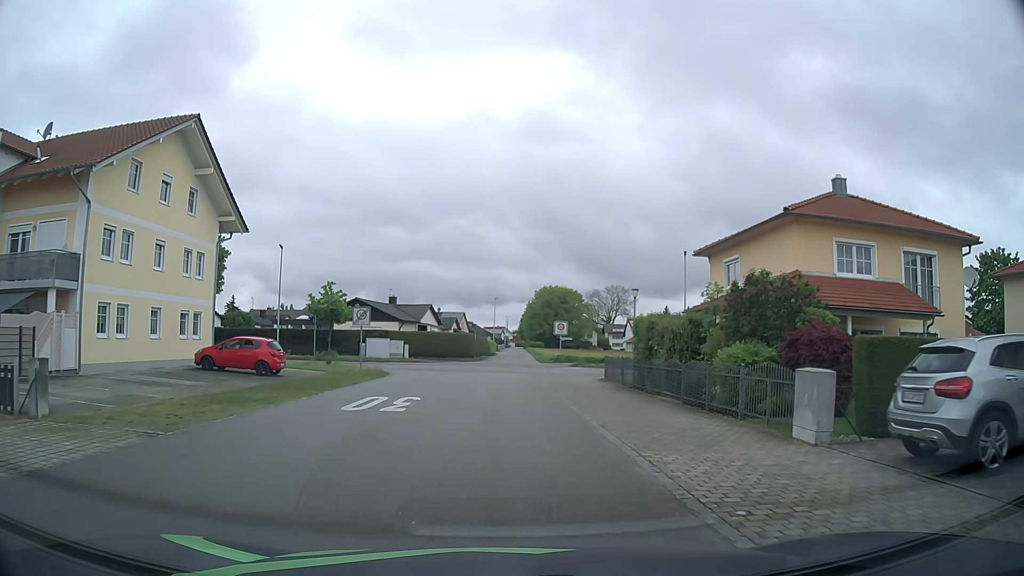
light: Day
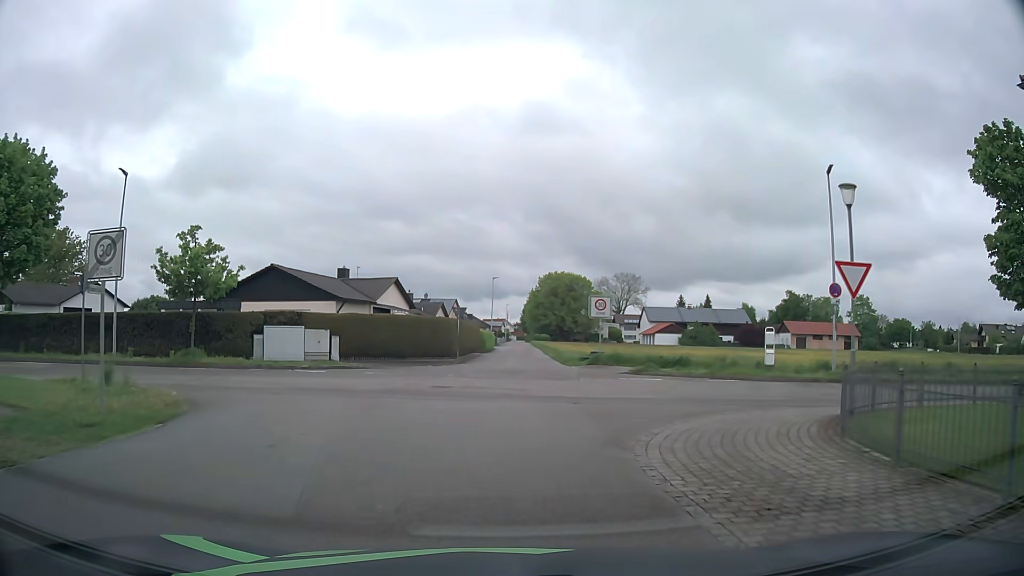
(-0.2, +22.7) m; 0°
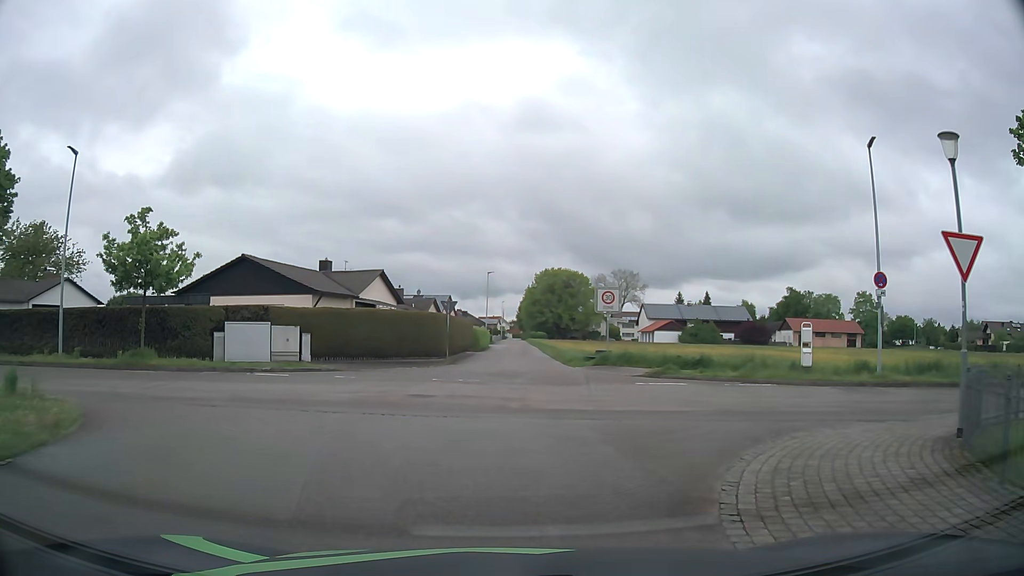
(0.0, +3.8) m; +1°
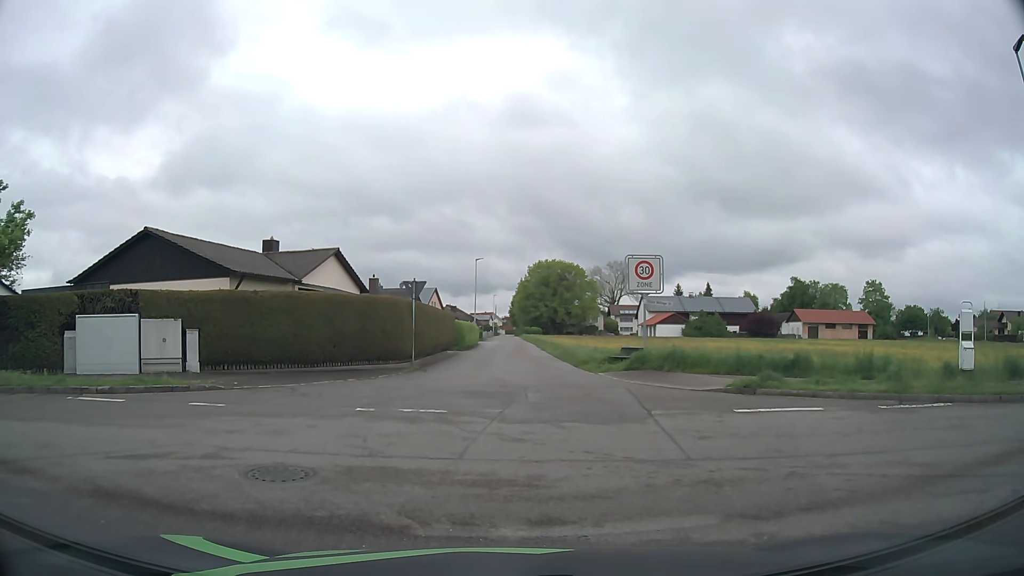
(+0.1, +8.9) m; +1°
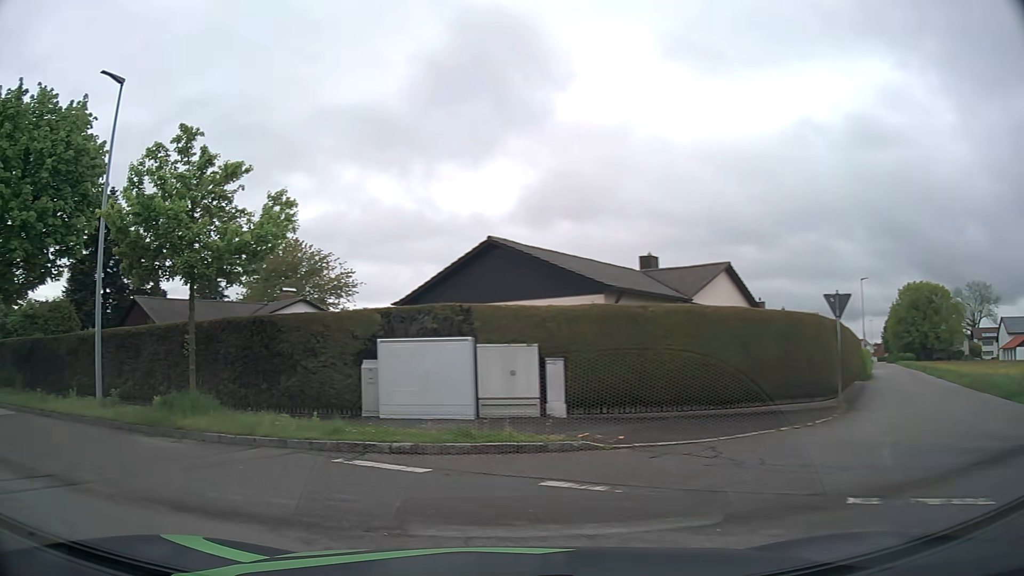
(-1.2, +5.4) m; -34°
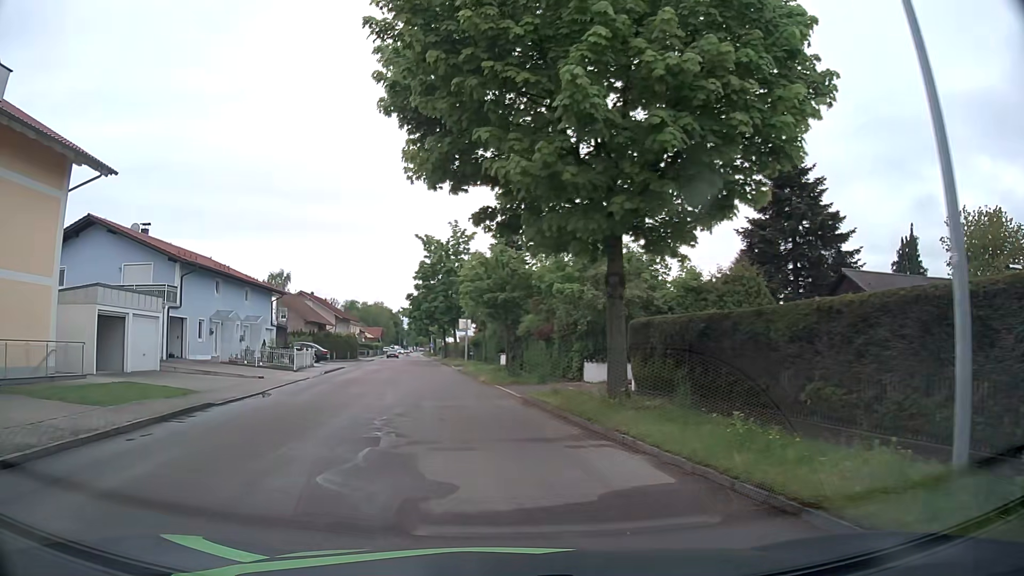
(-6.1, +9.5) m; -55°
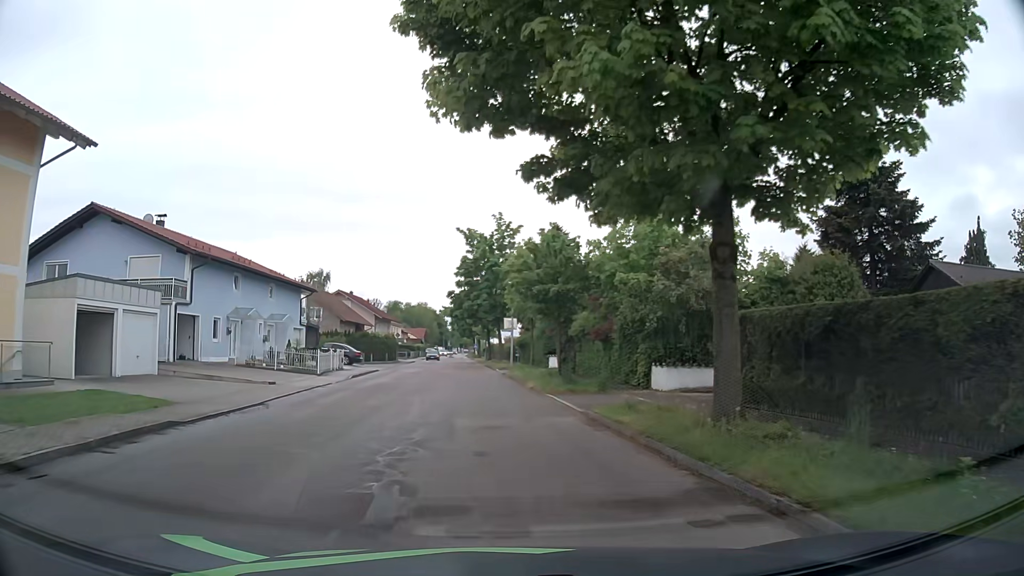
(-0.2, +4.2) m; -4°
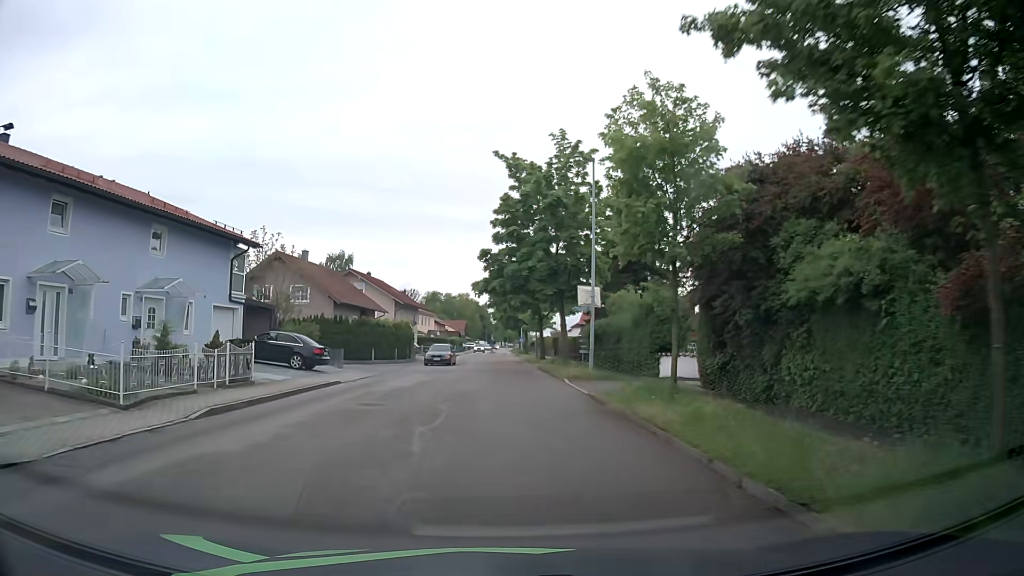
(-1.0, +21.0) m; -3°
(0, +10) (0, +20) (0, +30) (0, +40) (-1, +50) (-1, +60) (-1, +70) (-1, +80) (-1, +90) (-1, +100) m
